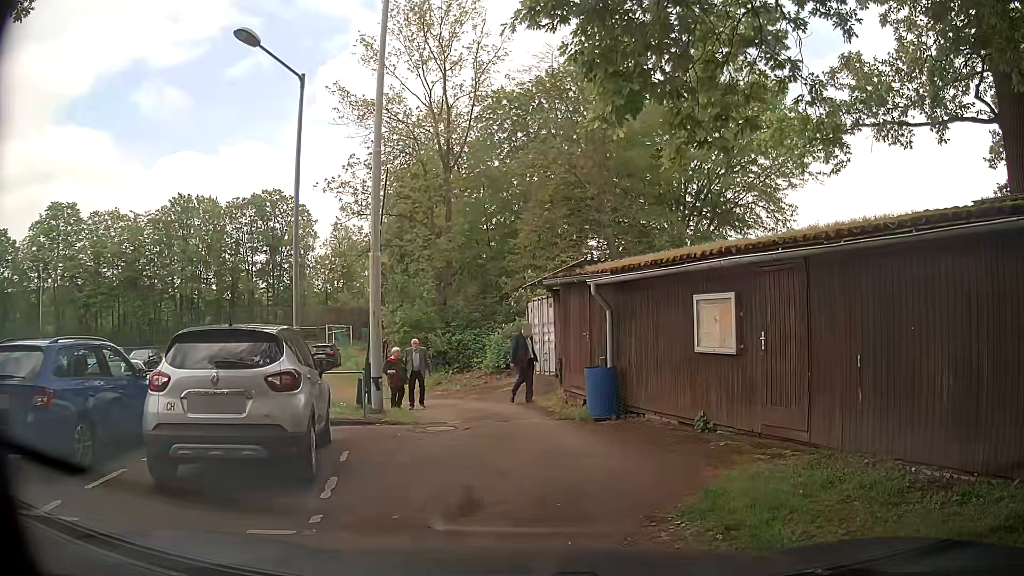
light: Day
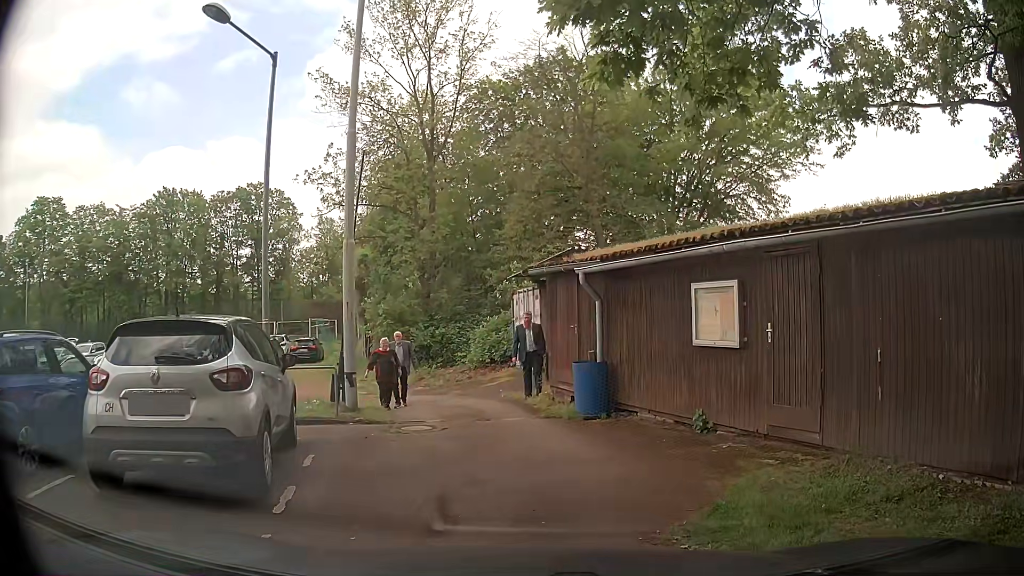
(0.0, +0.8) m; 0°
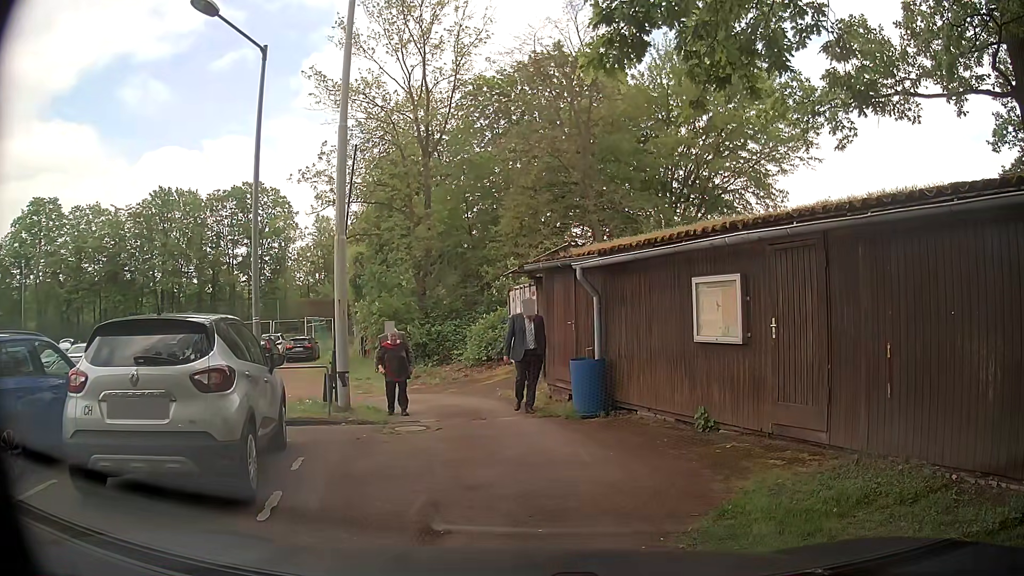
(0.0, +0.3) m; 0°
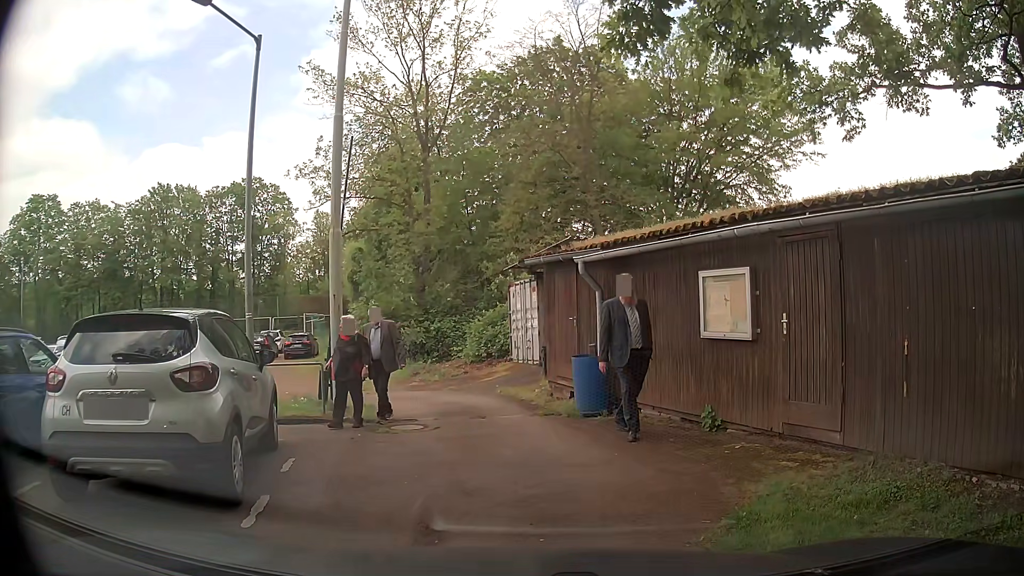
(0.0, +0.3) m; 0°
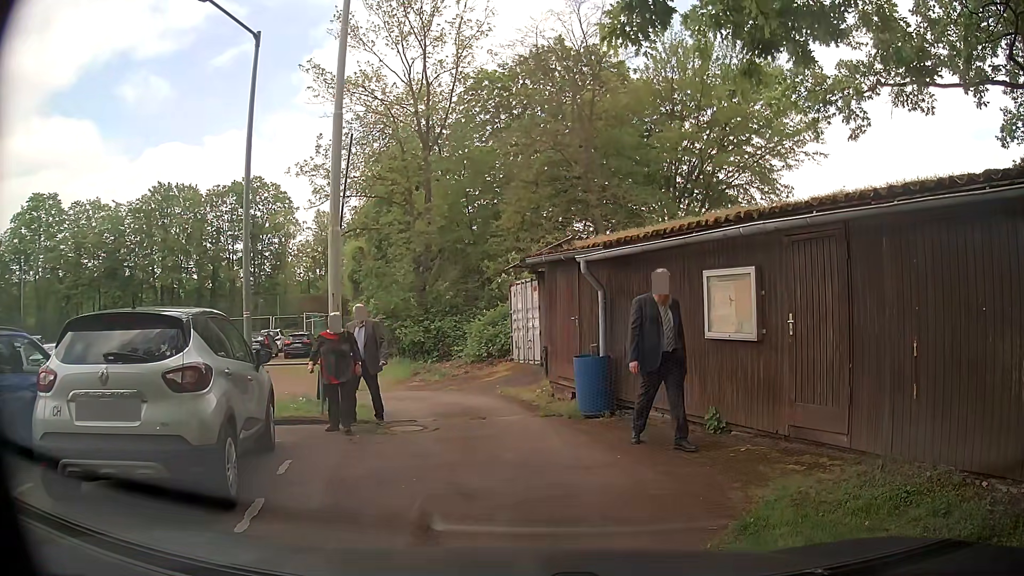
(0.0, +0.1) m; 0°
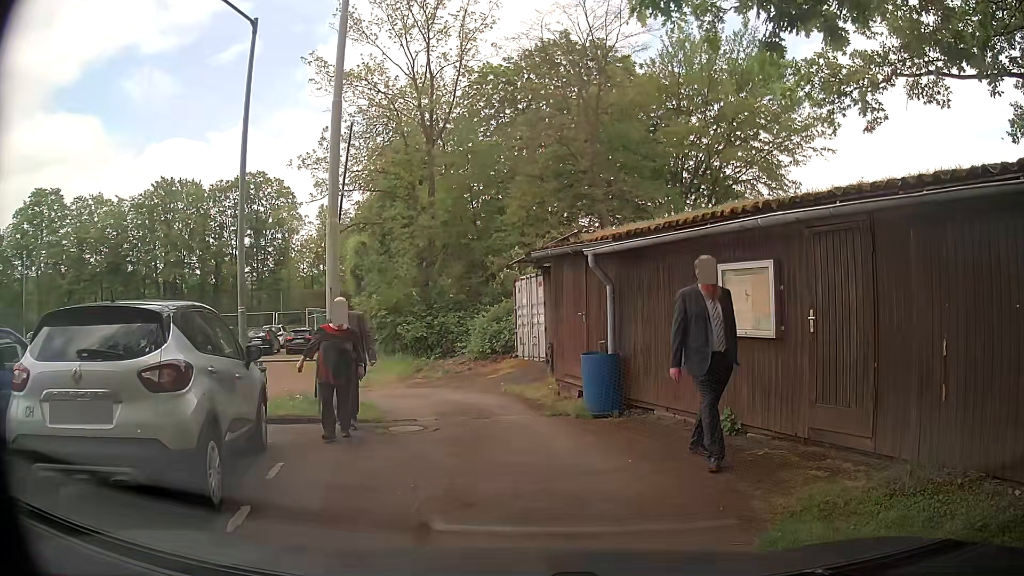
(0.0, +0.4) m; 0°
